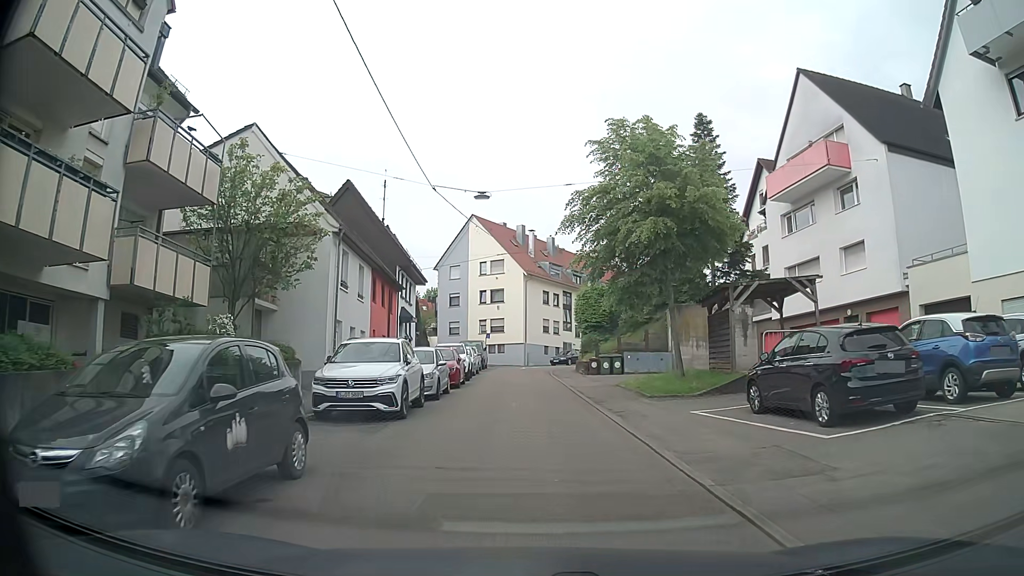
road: residential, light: Day
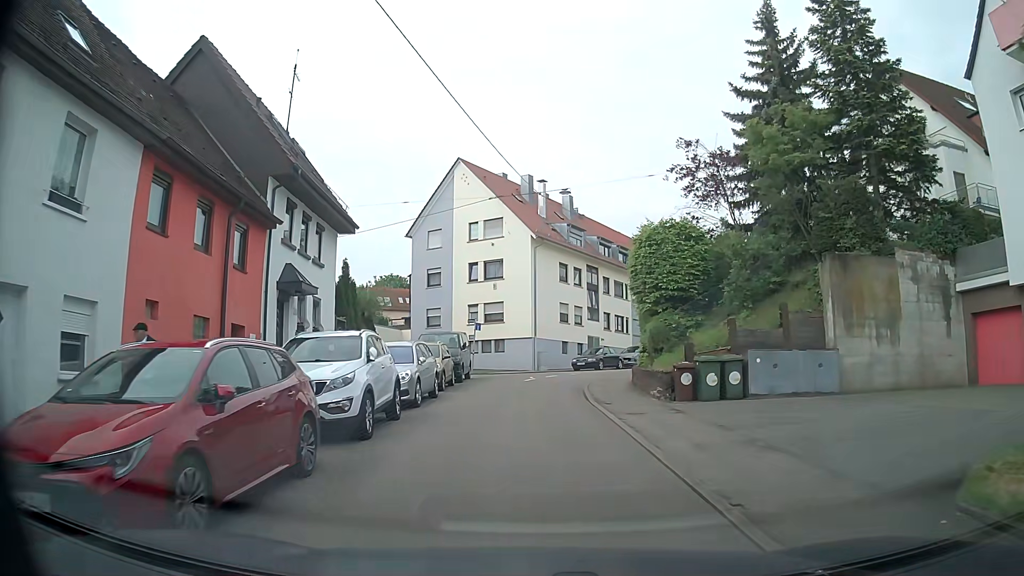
(-0.5, +19.5) m; -2°
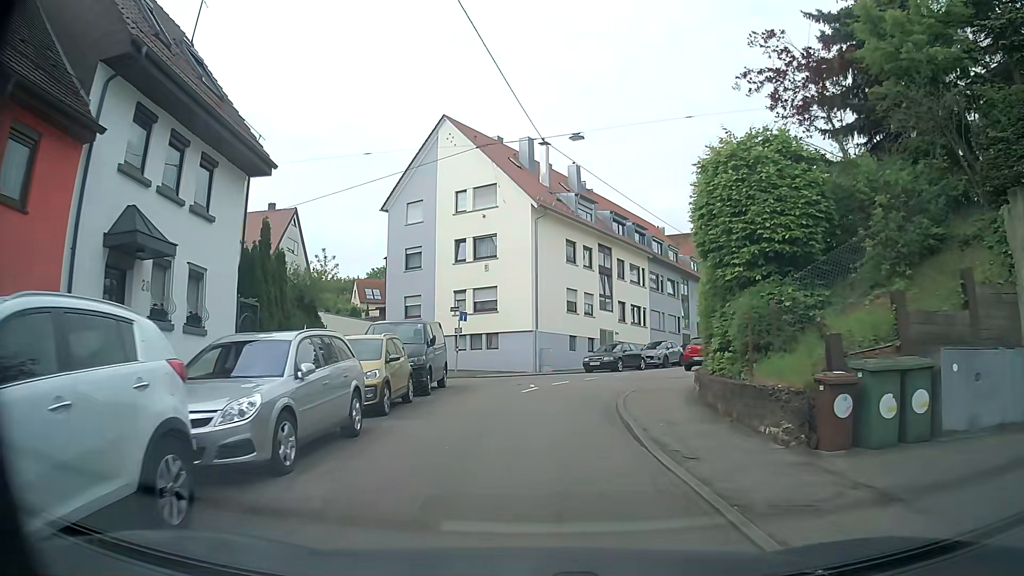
(0.0, +8.2) m; 0°
(0, +10) (+1, +20) (+4, +29) (+9, +38) (+14, +47) (+19, +55) (+25, +64) (+30, +72) (+35, +81) (+40, +89) m
